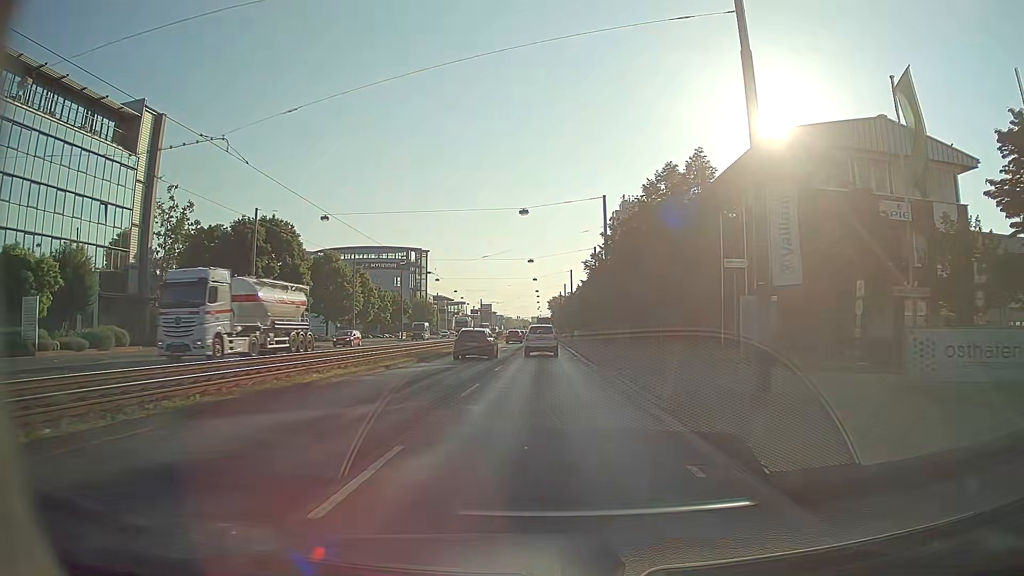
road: primary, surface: asphalt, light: Day
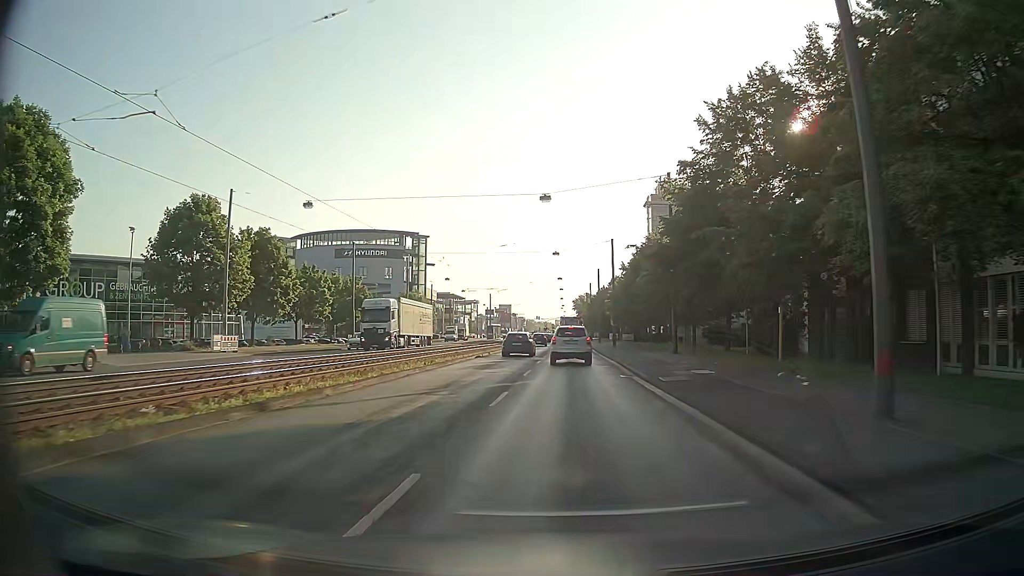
(0.0, +37.6) m; -2°
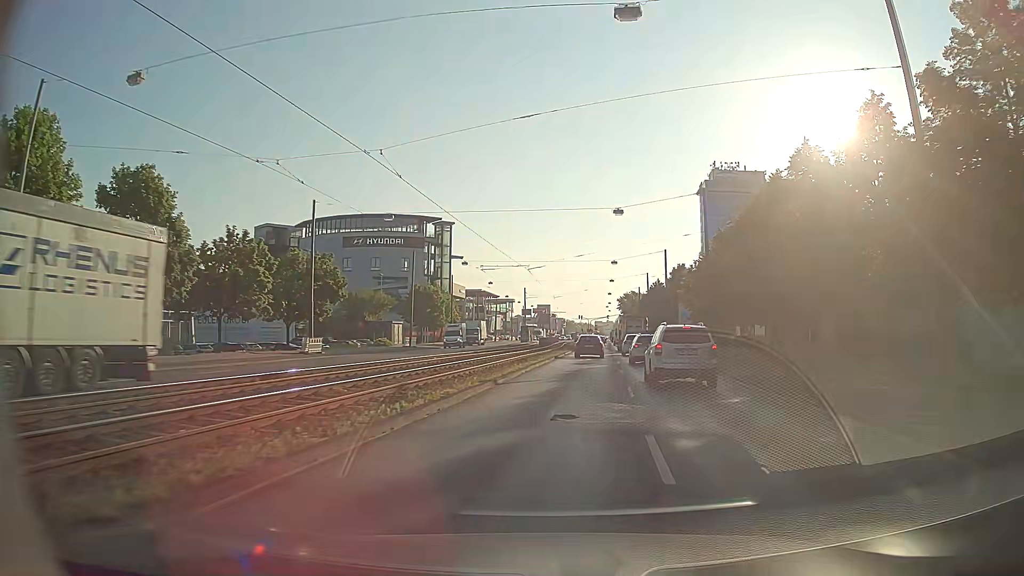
(-0.9, +24.2) m; -3°
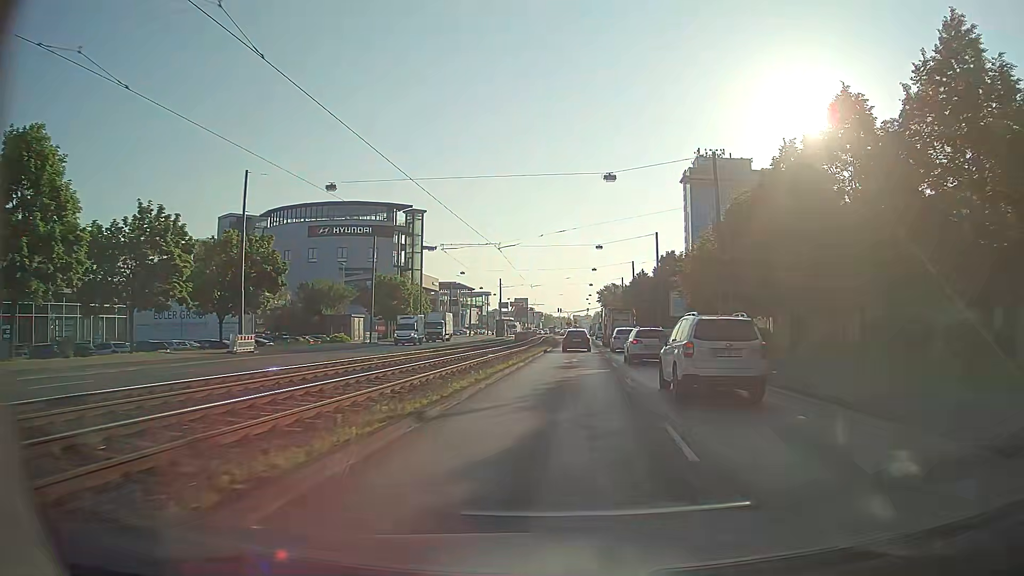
(+0.1, +8.2) m; +2°
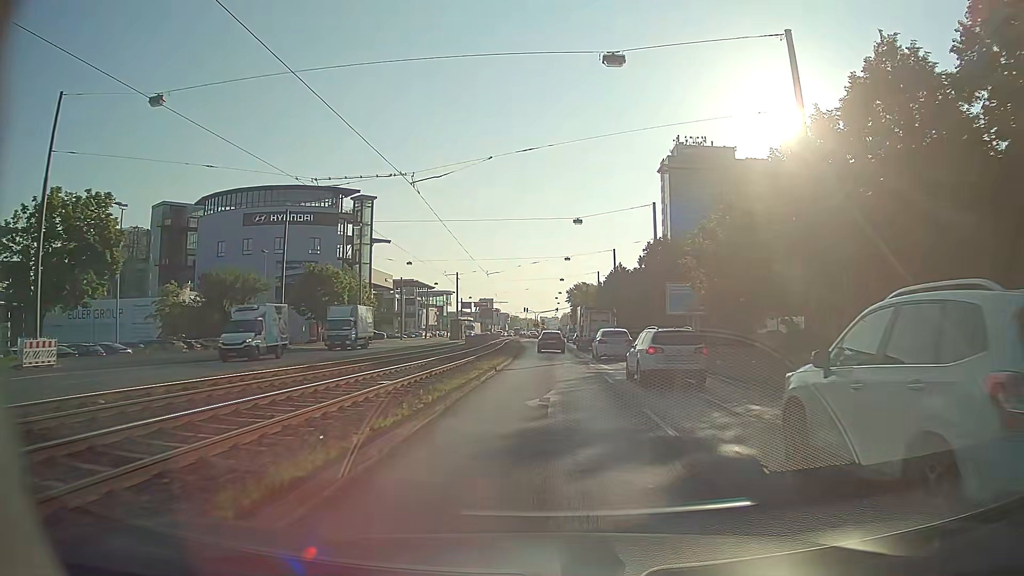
(+0.4, +16.1) m; +3°
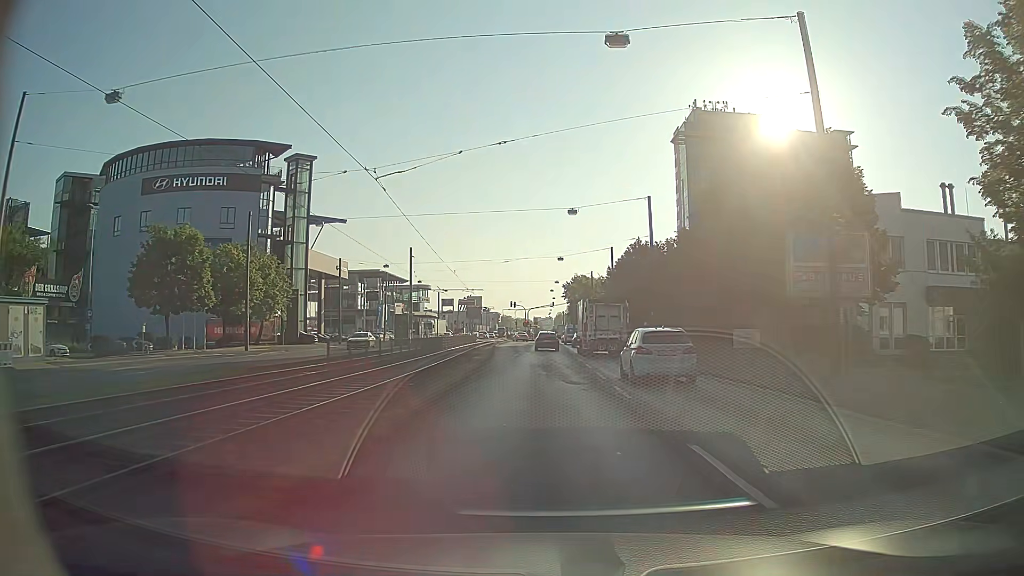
(+0.2, +30.9) m; +1°
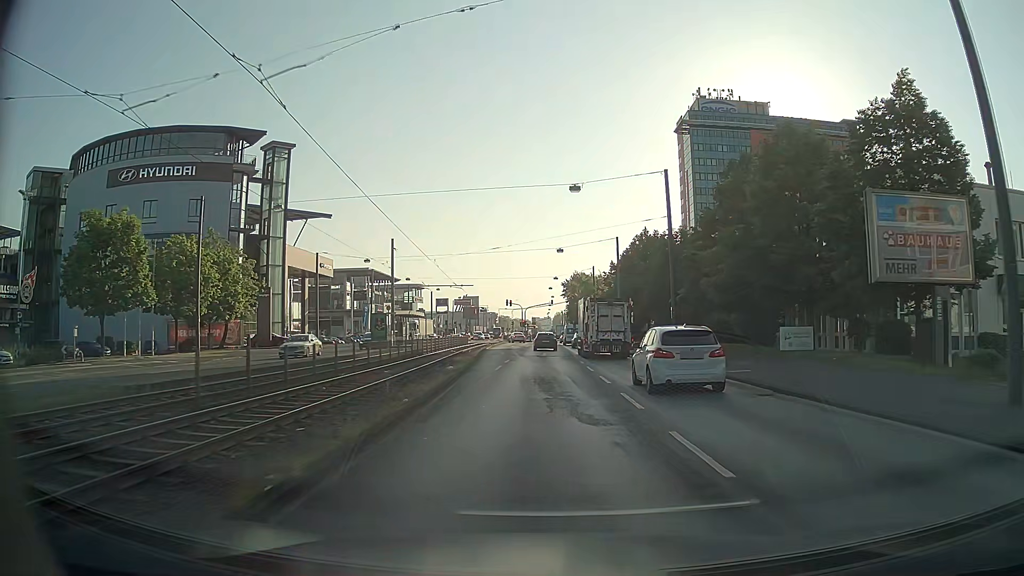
(0.0, +7.9) m; 0°
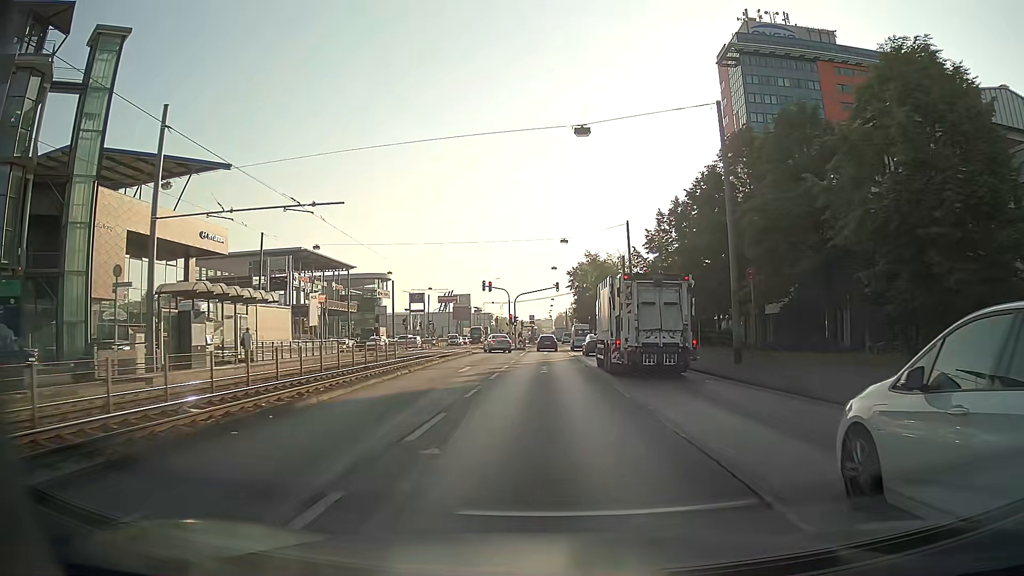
(-0.1, +41.0) m; 0°
(0, +10) (0, +20) (0, +30) (0, +40) (0, +50) (0, +60) (0, +70) (0, +80) (0, +90) (0, +100) m
